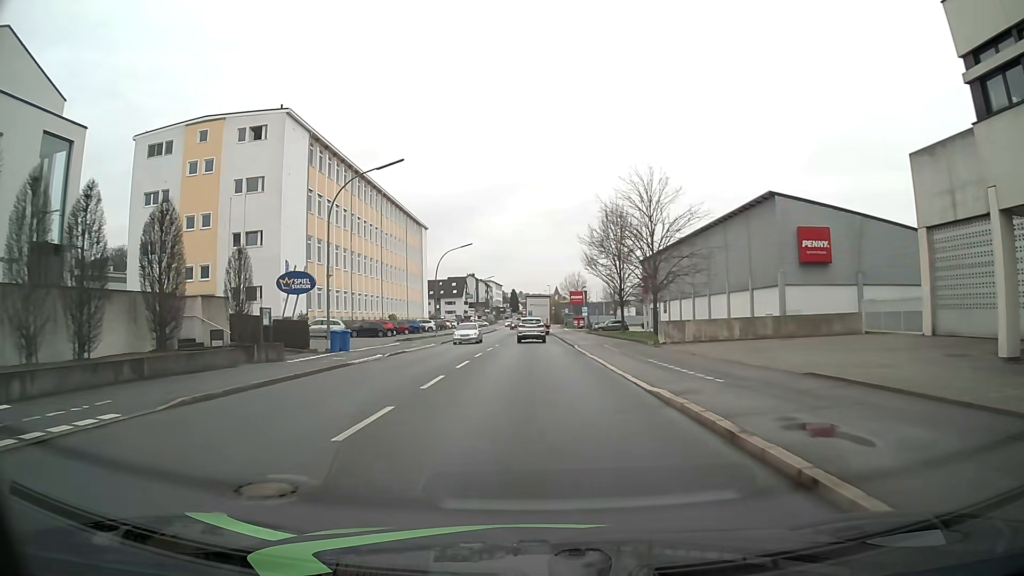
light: Day
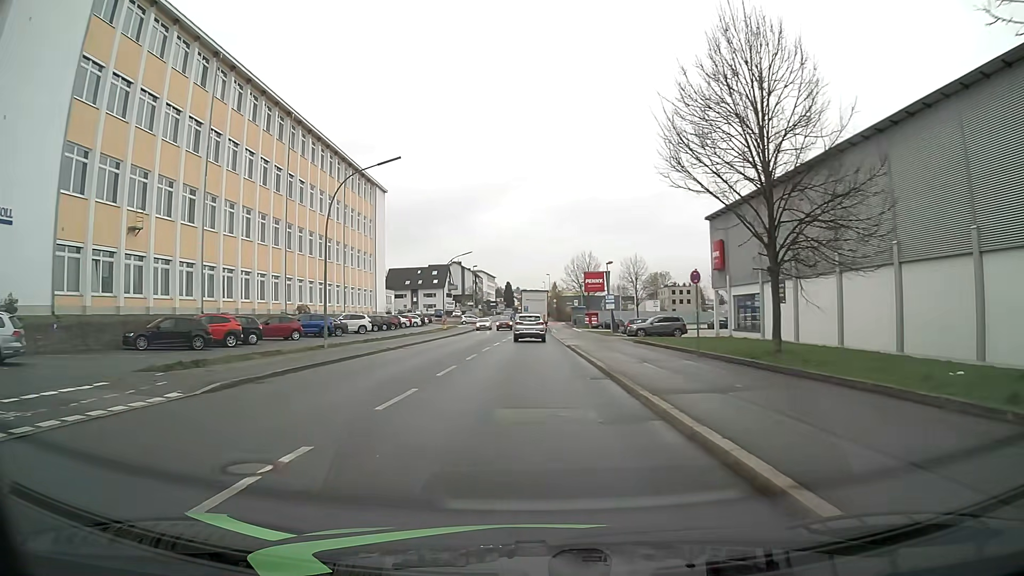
(+0.1, +34.2) m; 0°
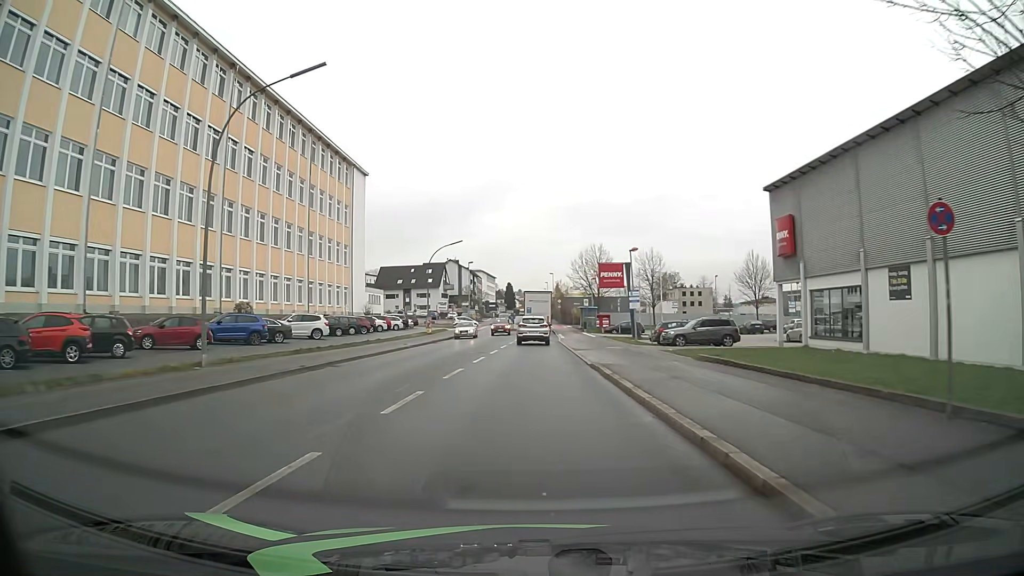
(0.0, +12.6) m; 0°
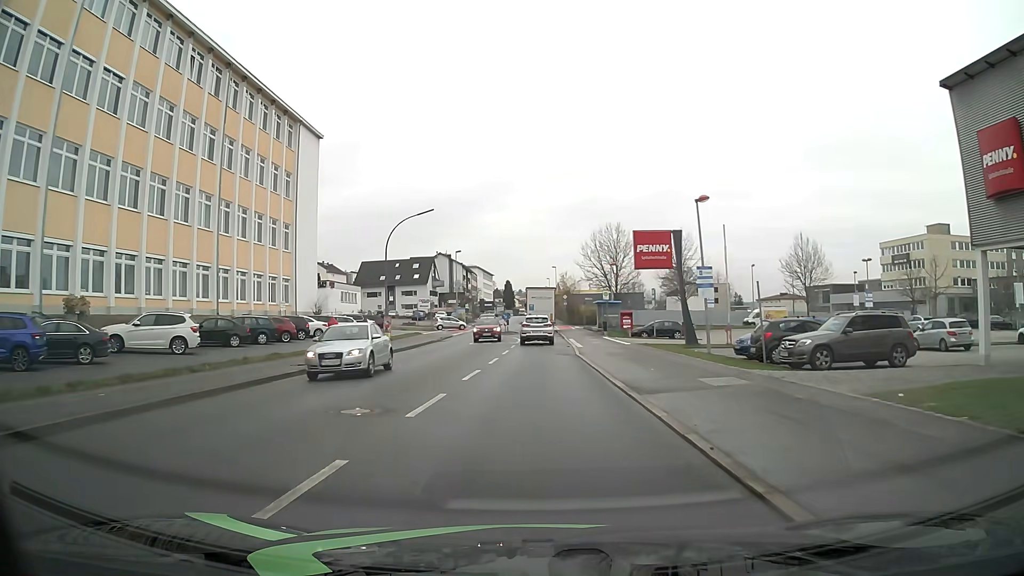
(-0.1, +18.6) m; 0°
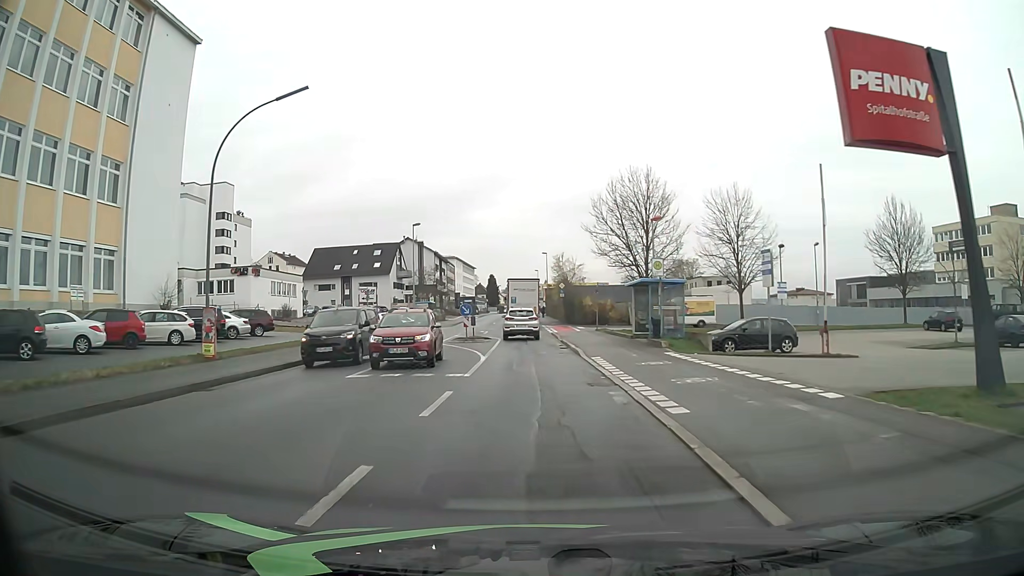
(+0.2, +24.8) m; +2°
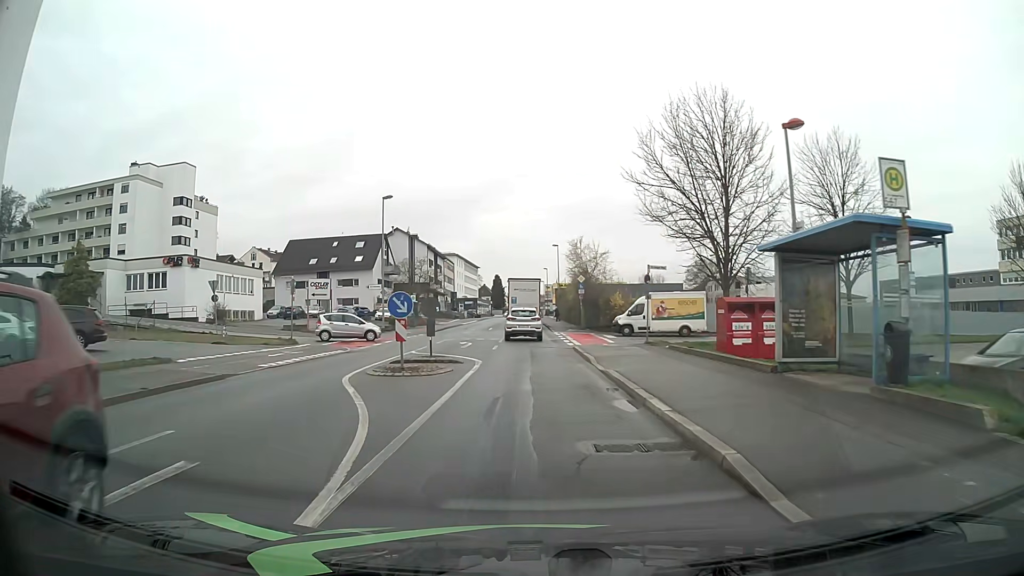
(-0.2, +17.0) m; -1°
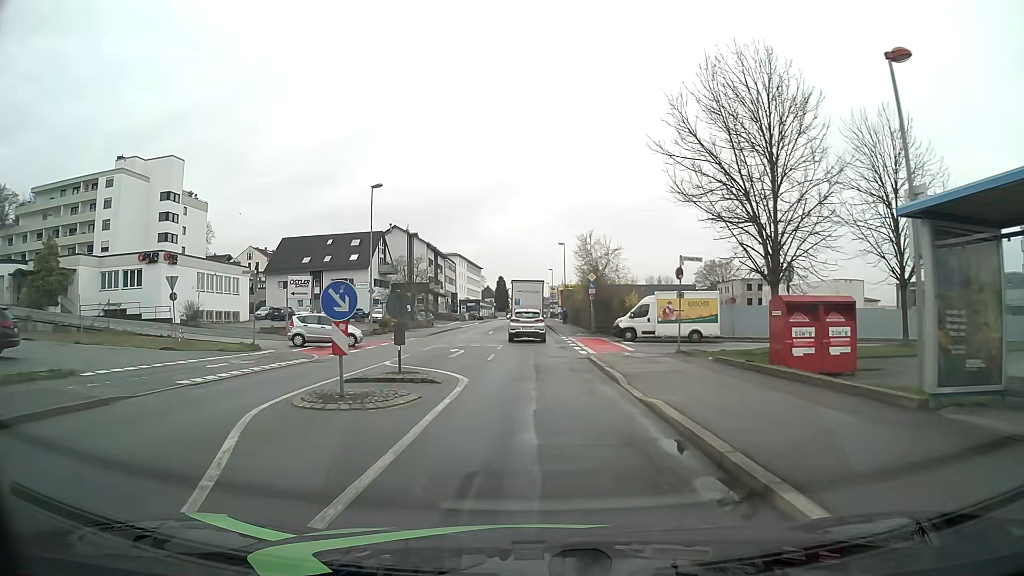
(0.0, +5.1) m; 0°
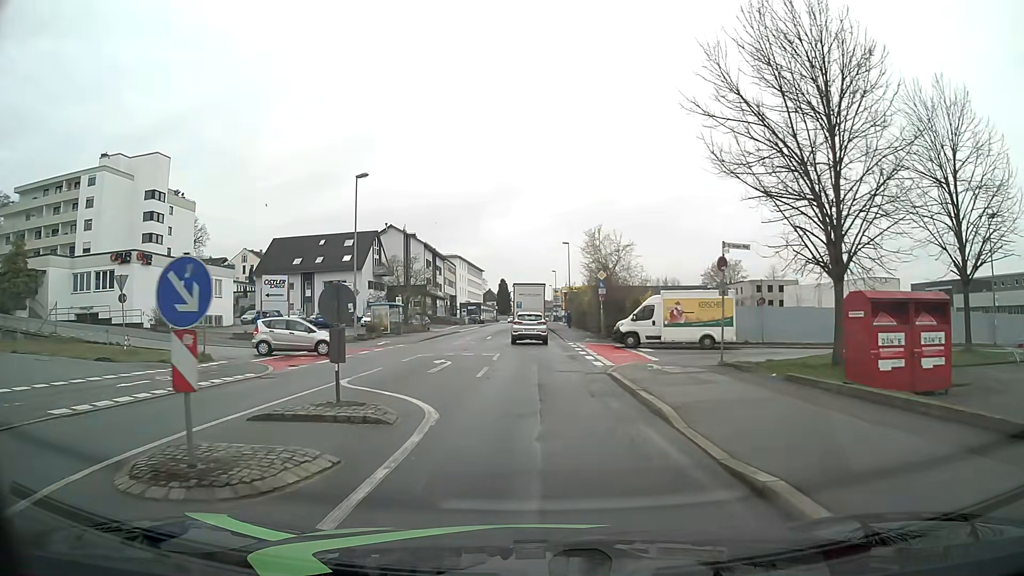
(0.0, +4.7) m; -1°
